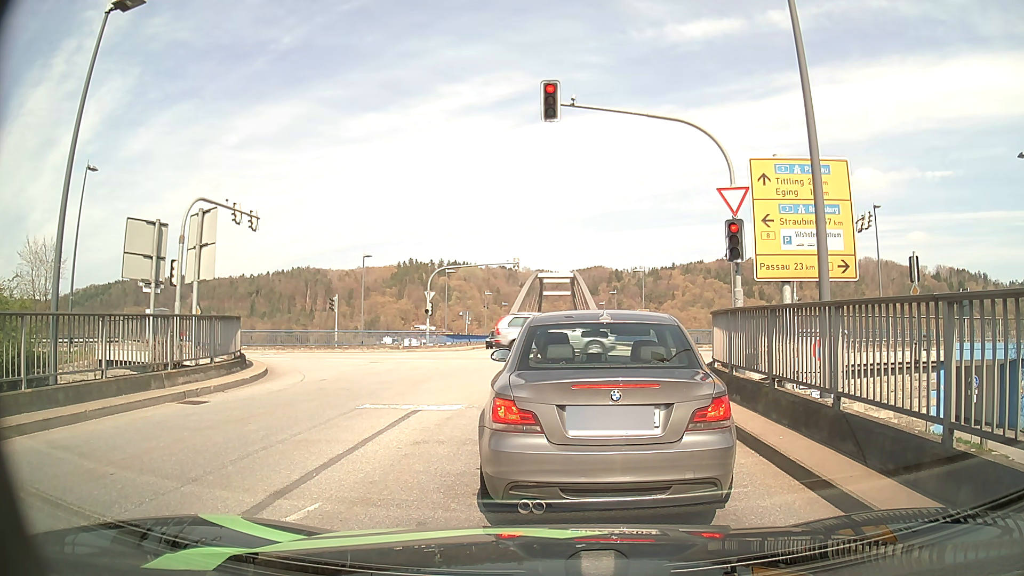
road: tertiary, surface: asphalt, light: Day
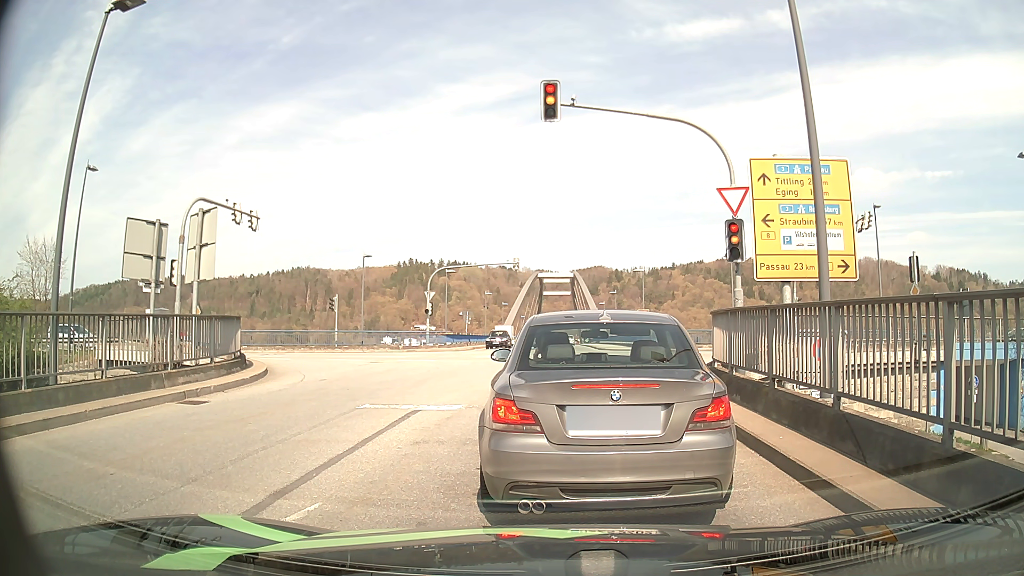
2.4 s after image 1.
(0.0, 0.0) m; 0°
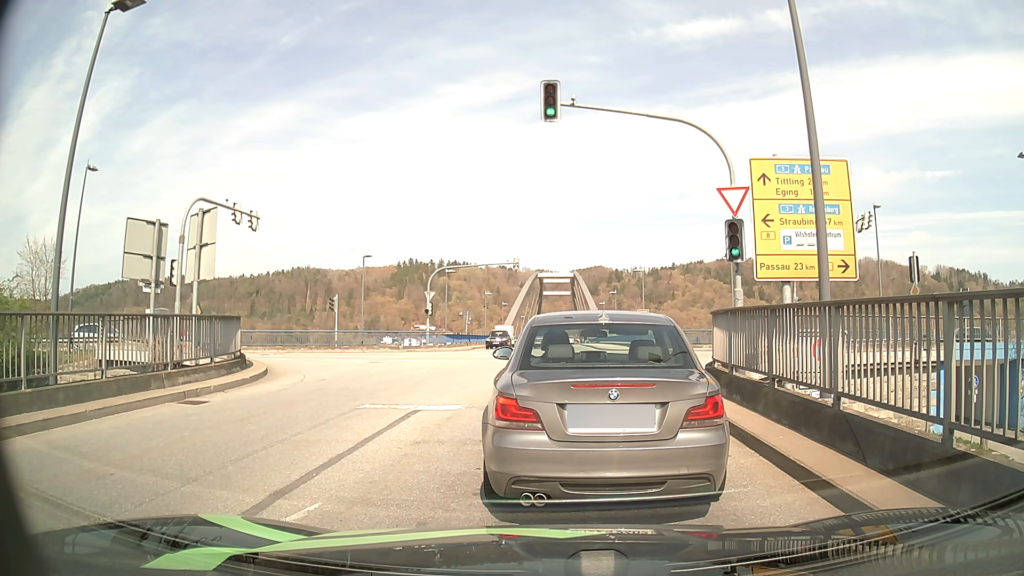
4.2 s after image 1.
(0.0, 0.0) m; 0°
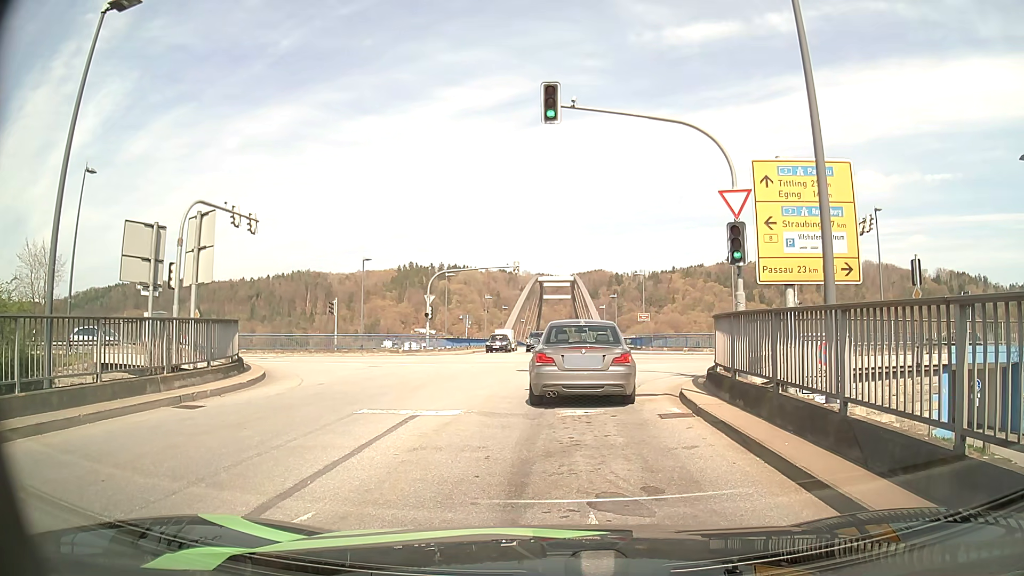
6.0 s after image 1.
(0.0, +0.1) m; 0°
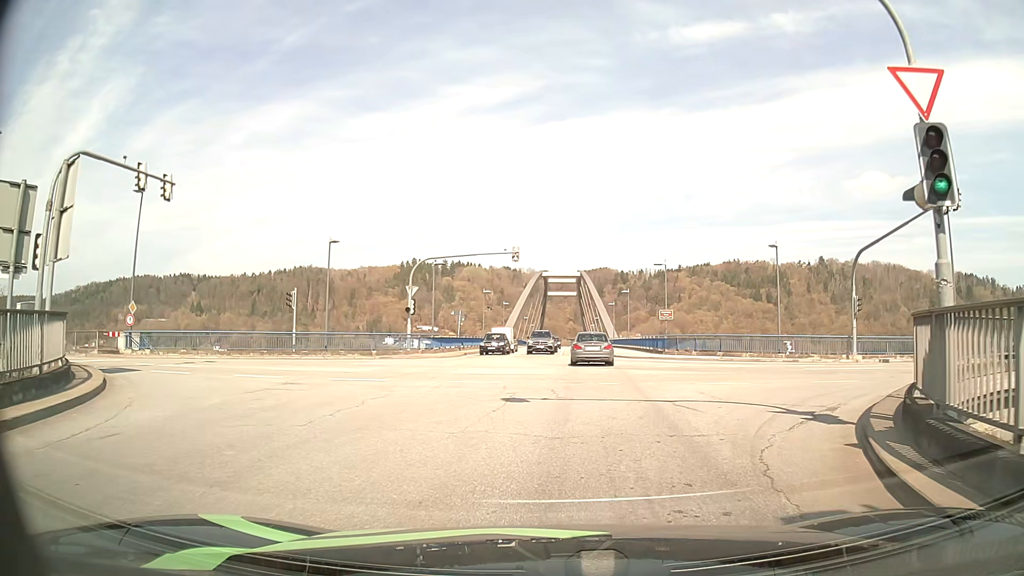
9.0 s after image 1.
(0.0, +8.8) m; 0°
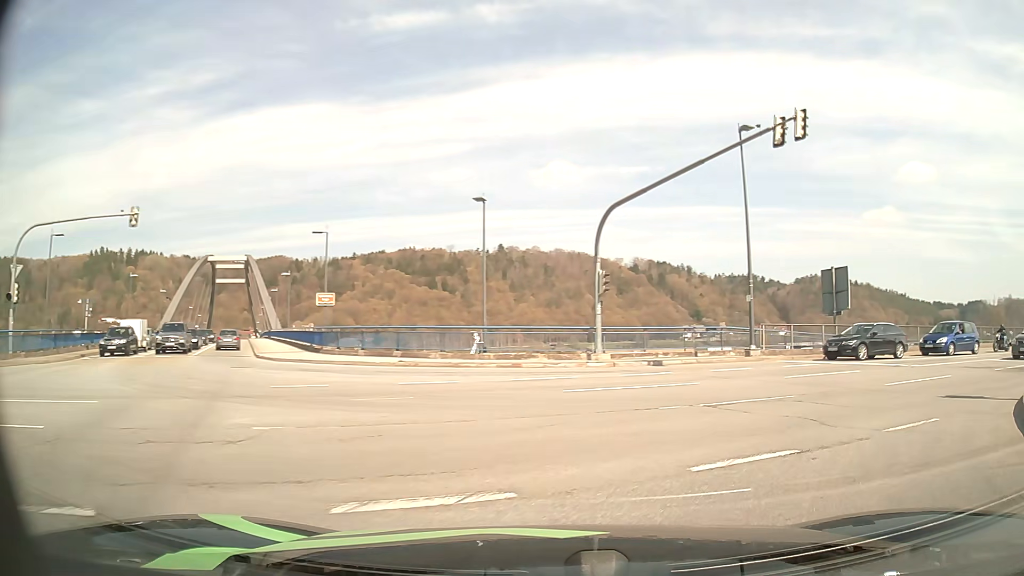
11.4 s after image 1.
(+1.8, +11.6) m; +26°
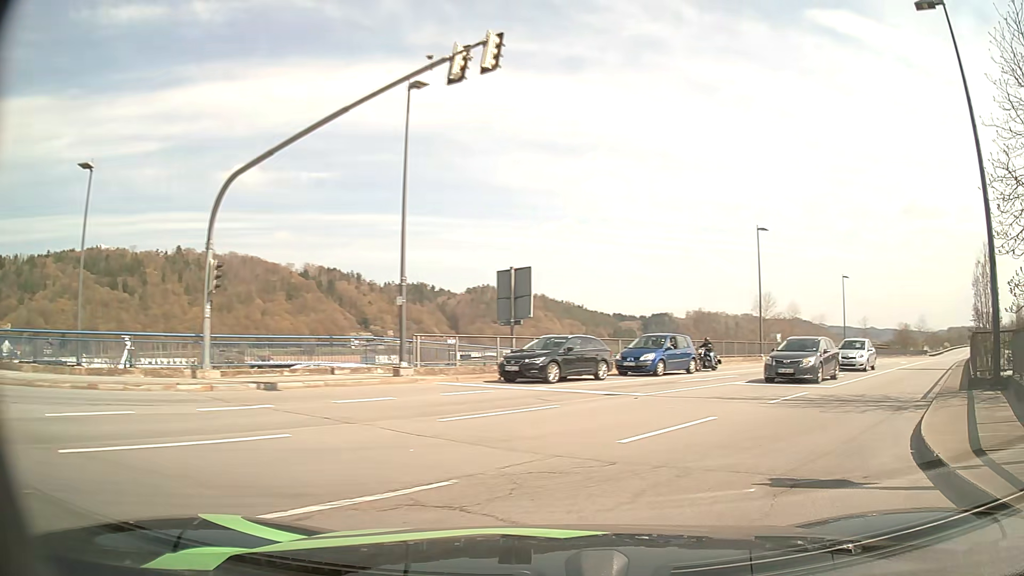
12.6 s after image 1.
(+1.5, +6.2) m; +30°
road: primary
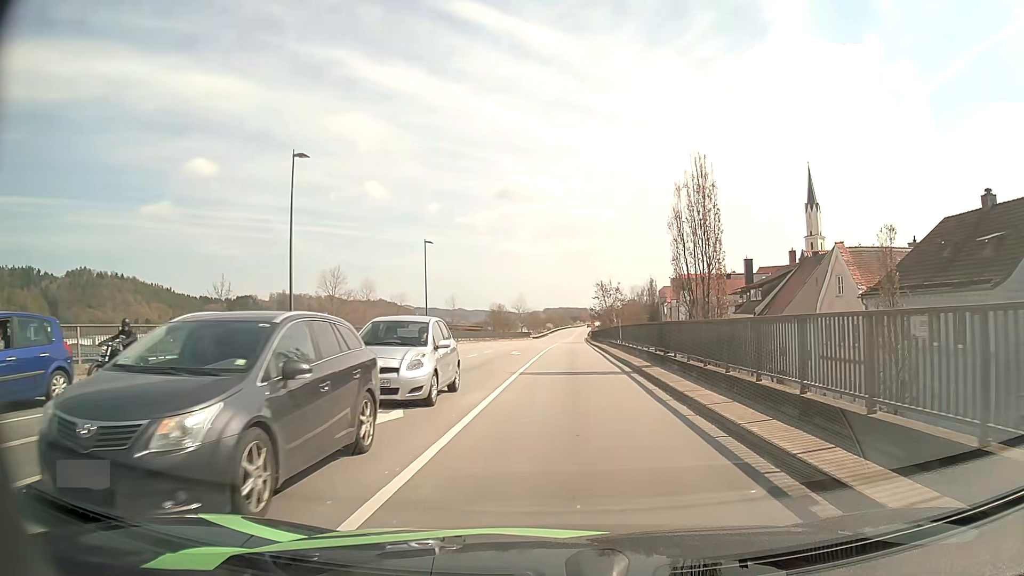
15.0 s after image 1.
(+6.3, +15.6) m; +35°
(0, +10) (+1, +20) (+1, +30) (+1, +40) (+2, +50) (+2, +60) (+2, +70) (+3, +80) (+3, +90) (+4, +100) m
